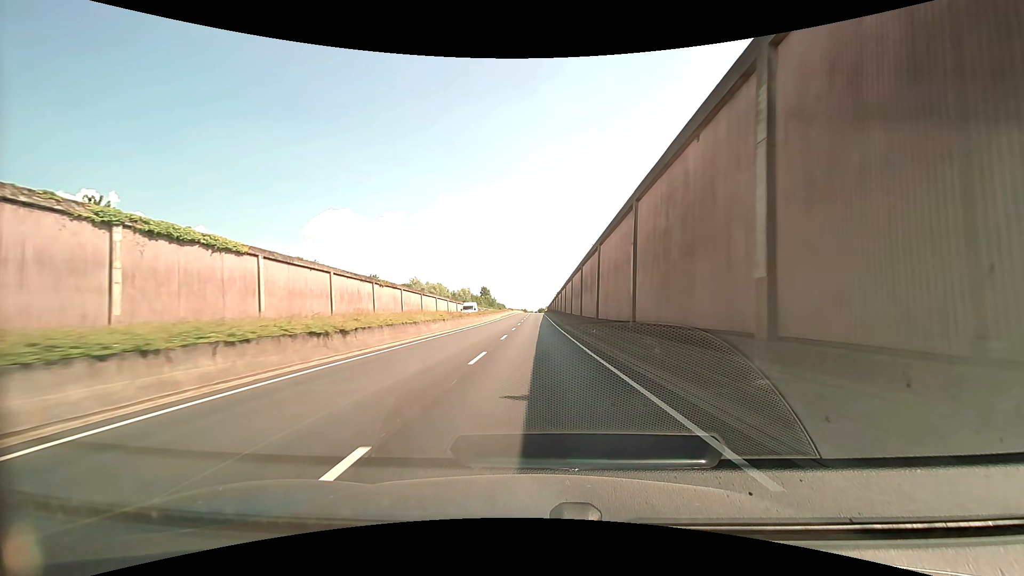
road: trunk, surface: asphalt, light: Day
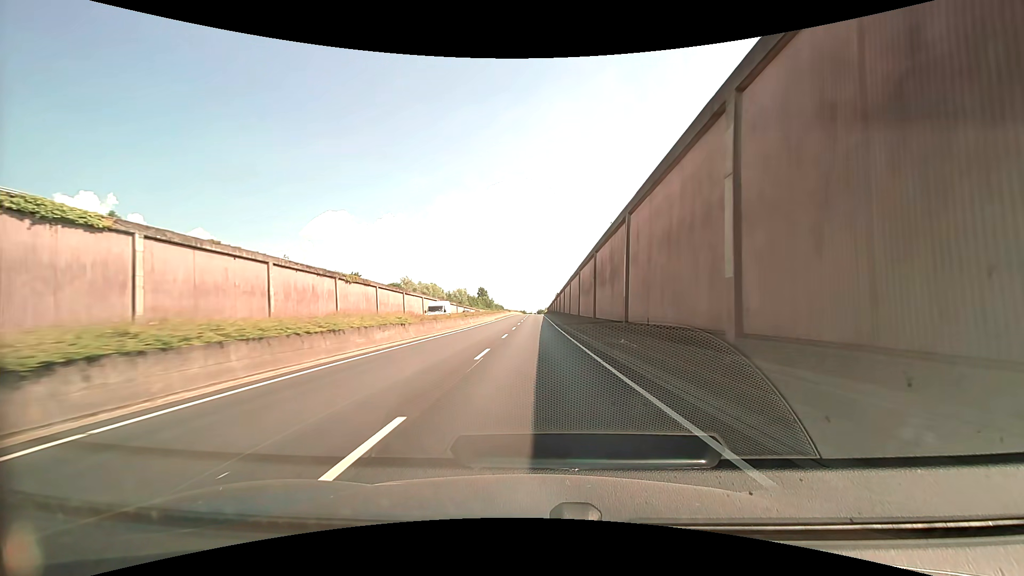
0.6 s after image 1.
(0.0, +10.6) m; 0°
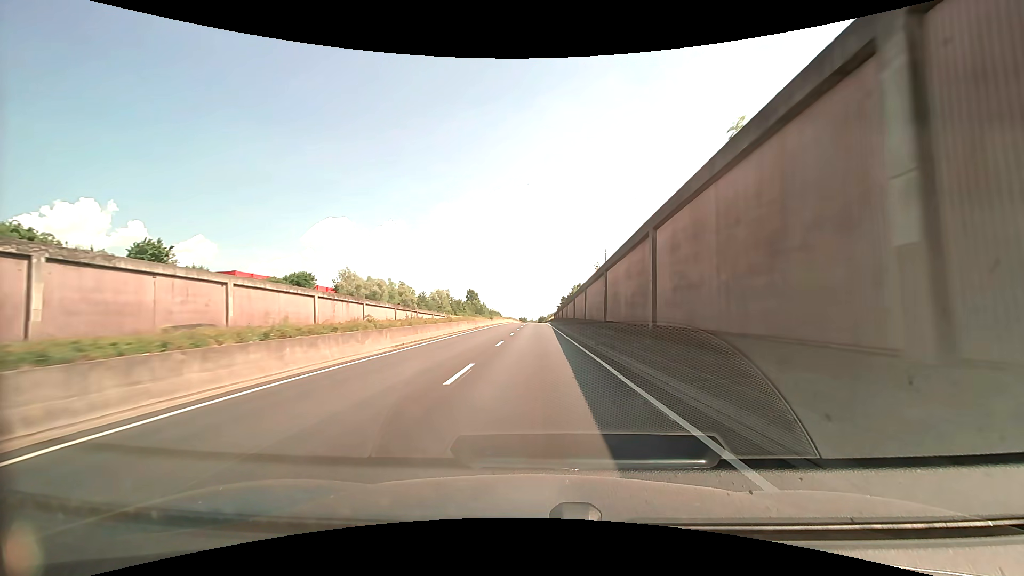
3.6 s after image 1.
(+0.1, +53.2) m; 0°
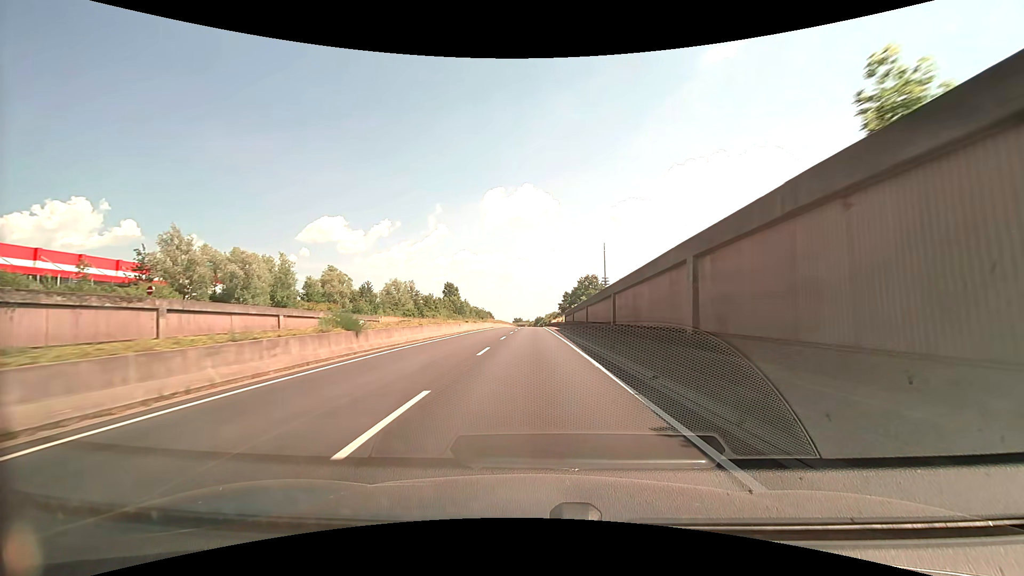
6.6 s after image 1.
(+0.3, +53.3) m; +1°
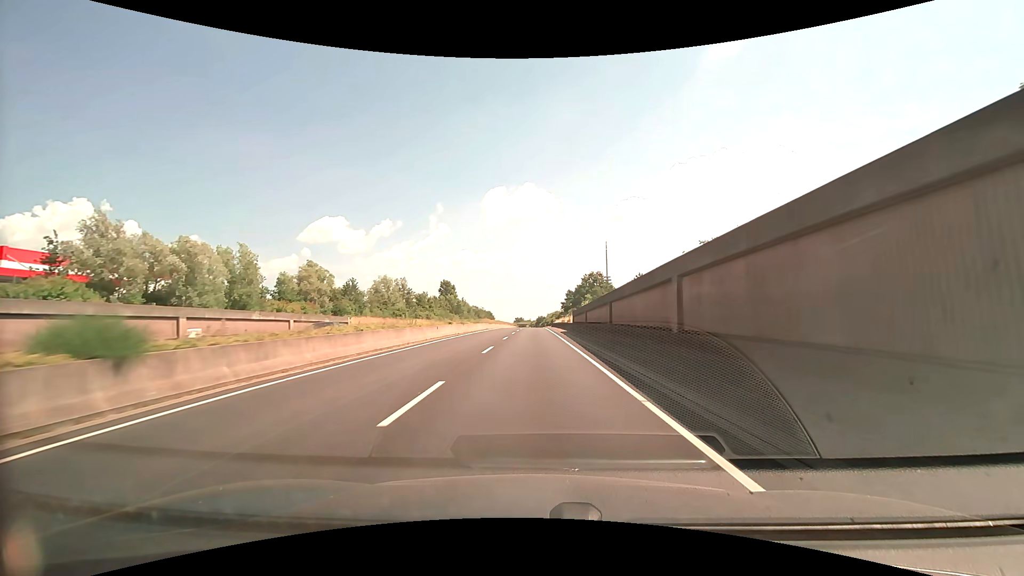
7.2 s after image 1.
(0.0, +10.7) m; 0°
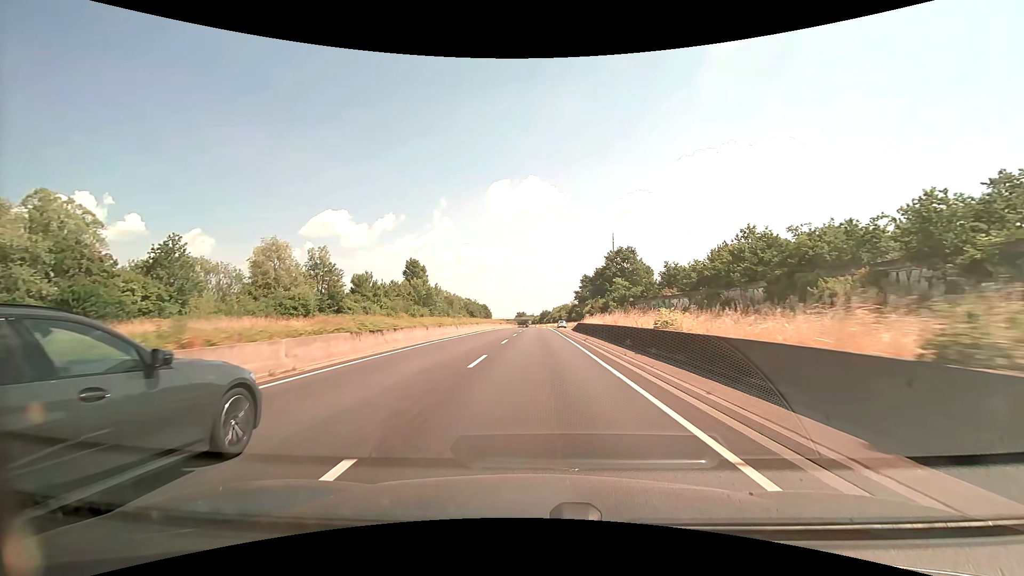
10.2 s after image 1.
(-0.2, +53.8) m; 0°
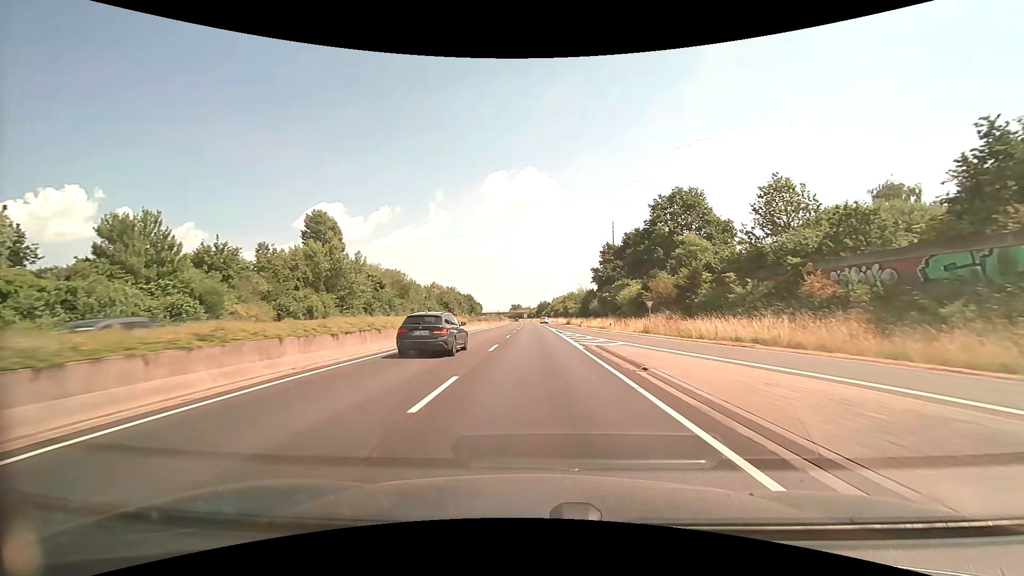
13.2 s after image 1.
(+0.3, +54.2) m; 0°
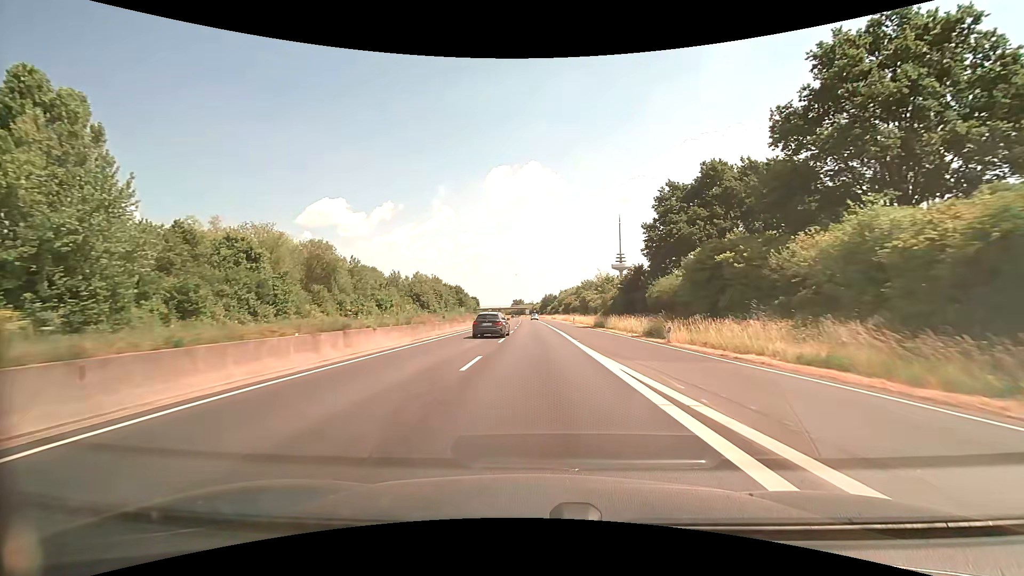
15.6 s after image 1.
(0.0, +43.5) m; 0°
(0, +10) (0, +20) (0, +30) (0, +40) (0, +50) (0, +60) (0, +70) (-1, +80) (-1, +90) (-1, +100) m
